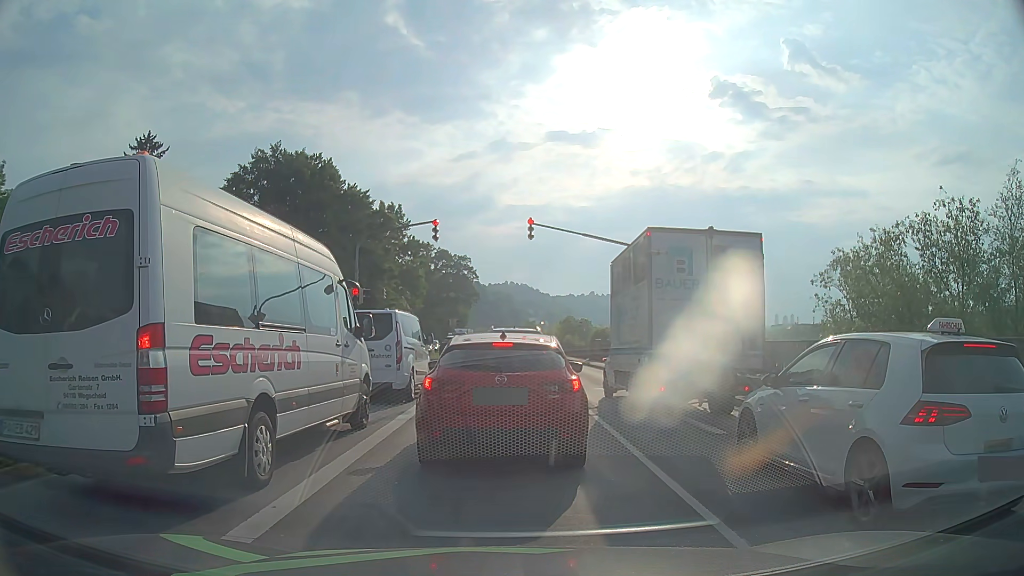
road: primary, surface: asphalt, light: Day
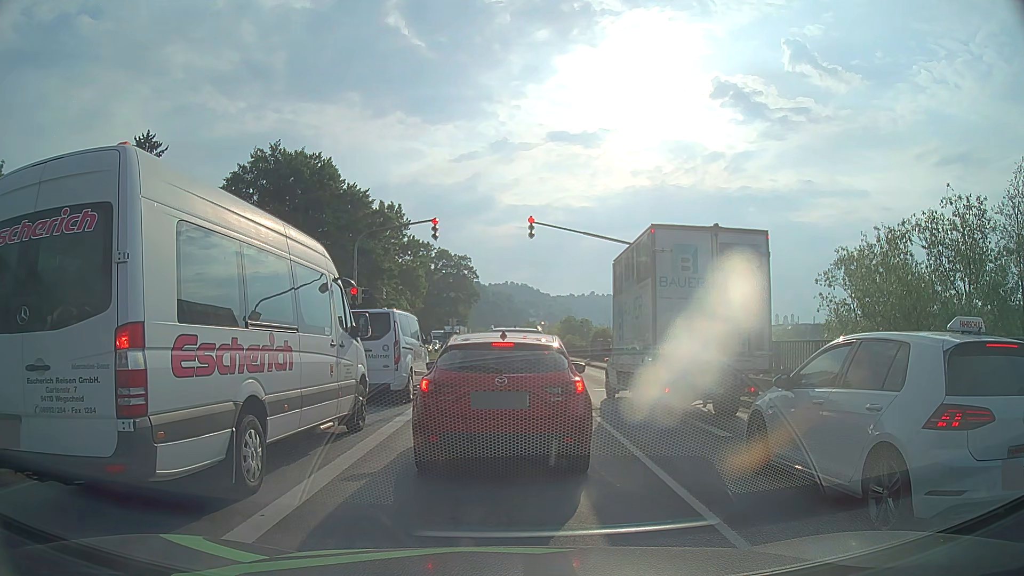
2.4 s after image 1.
(0.0, +0.4) m; 0°
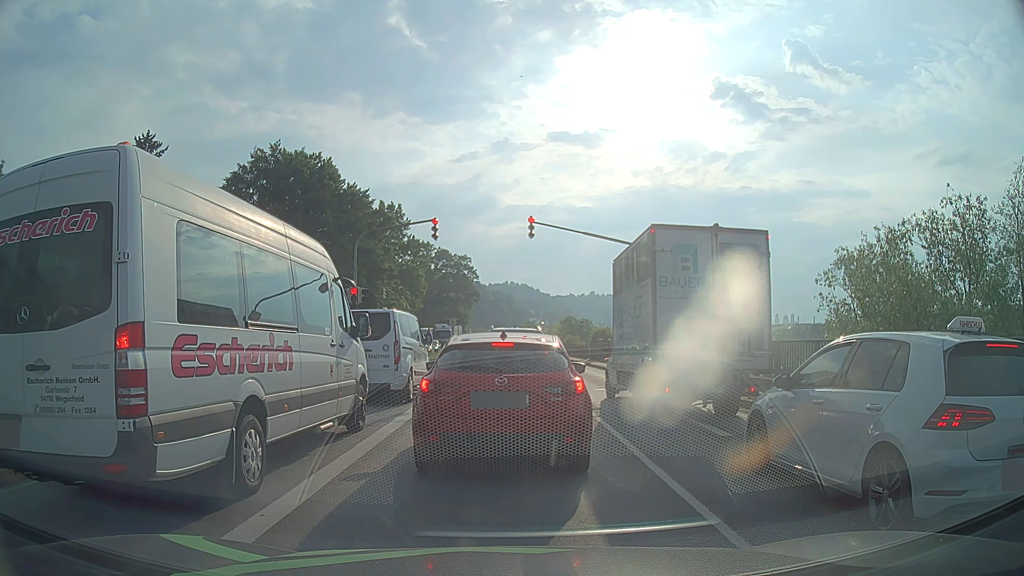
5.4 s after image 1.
(0.0, 0.0) m; 0°
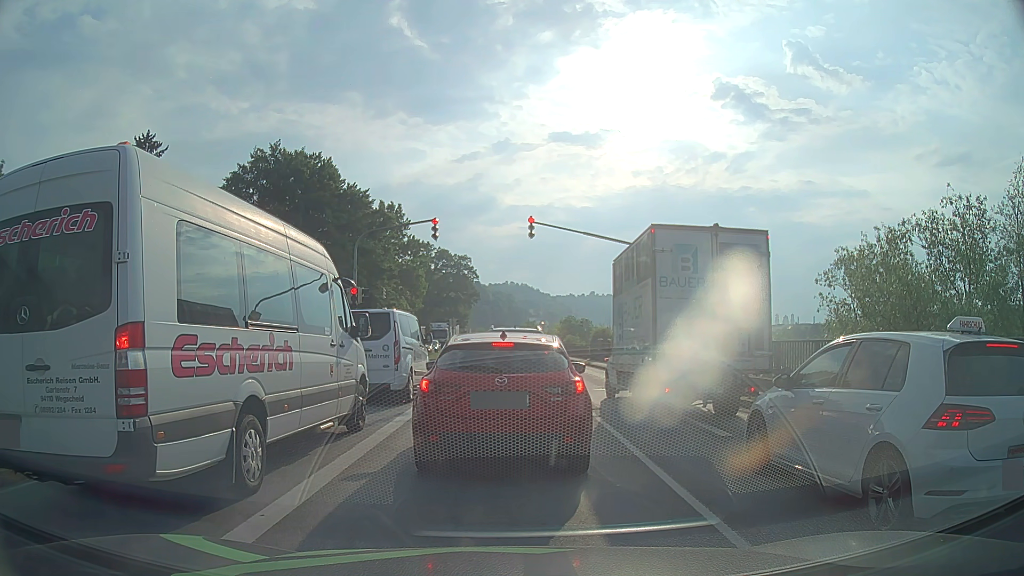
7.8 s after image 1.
(0.0, 0.0) m; 0°
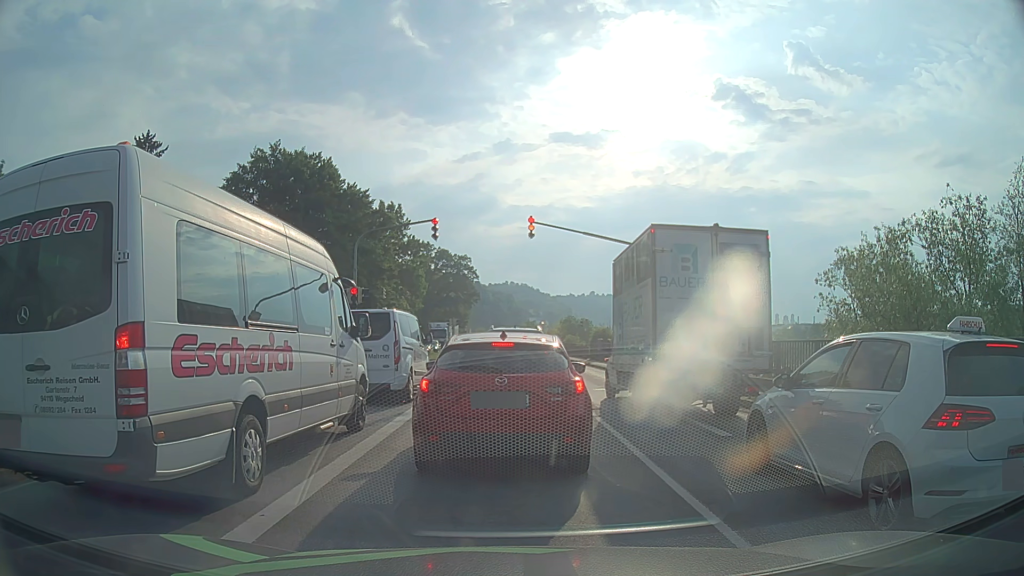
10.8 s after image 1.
(0.0, 0.0) m; 0°
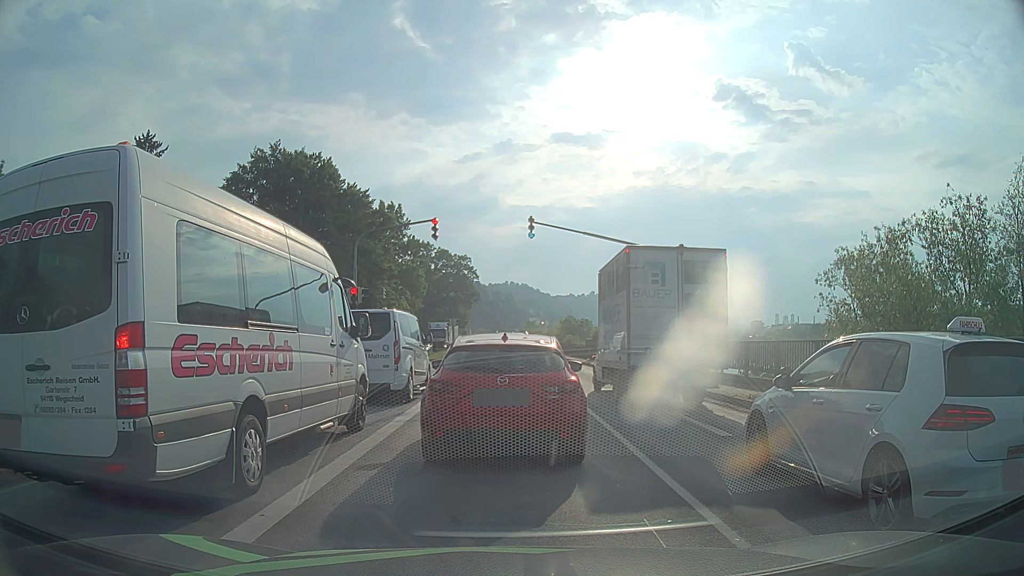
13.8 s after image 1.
(0.0, 0.0) m; 0°
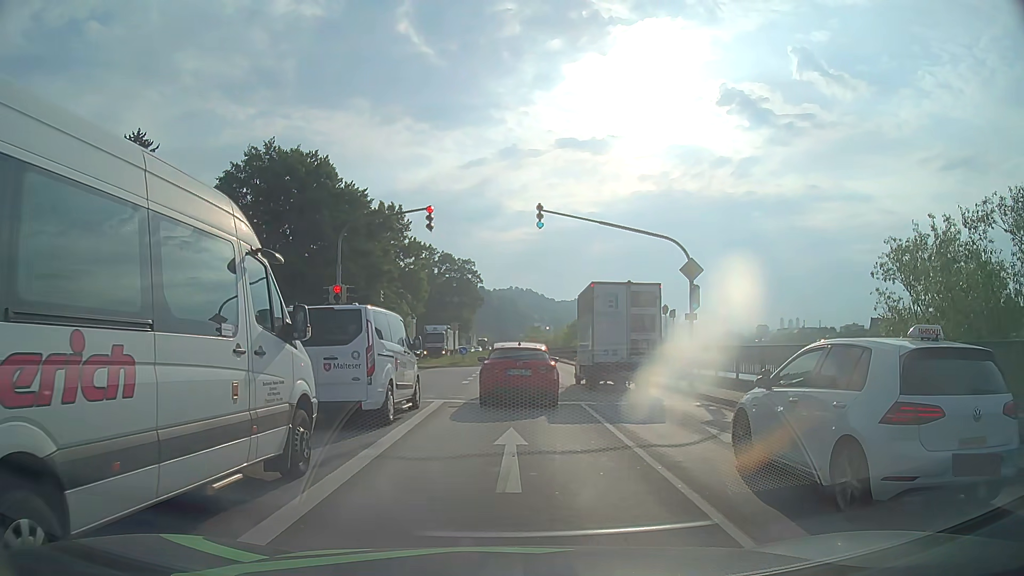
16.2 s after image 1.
(0.0, +3.4) m; -2°
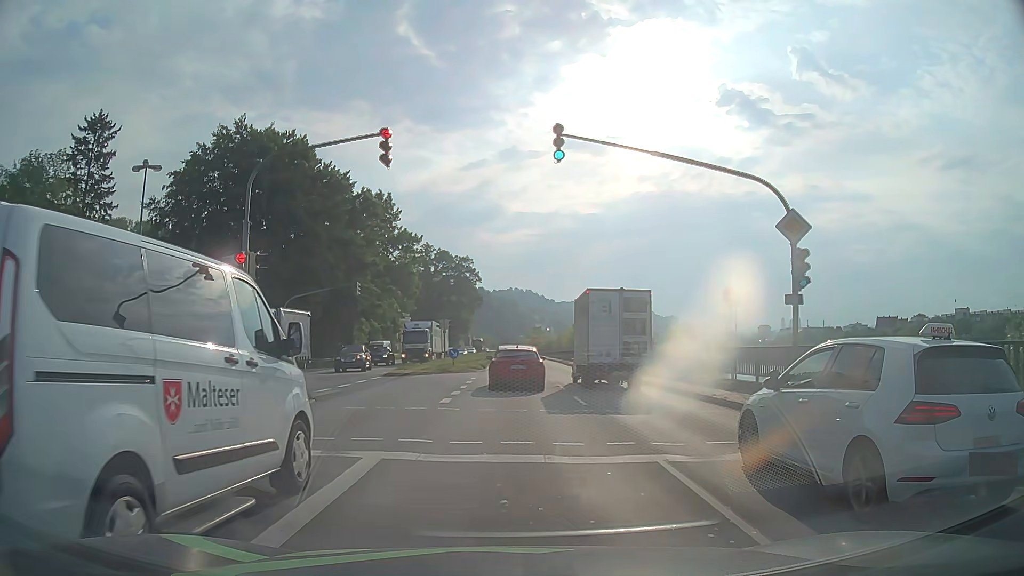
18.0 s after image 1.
(+0.3, +8.6) m; +1°
(0, +10) (0, +20) (+1, +30) (+1, +40) (+1, +50) (+1, +60) (+1, +70) (+1, +80) (+2, +90) (+2, +100) m
